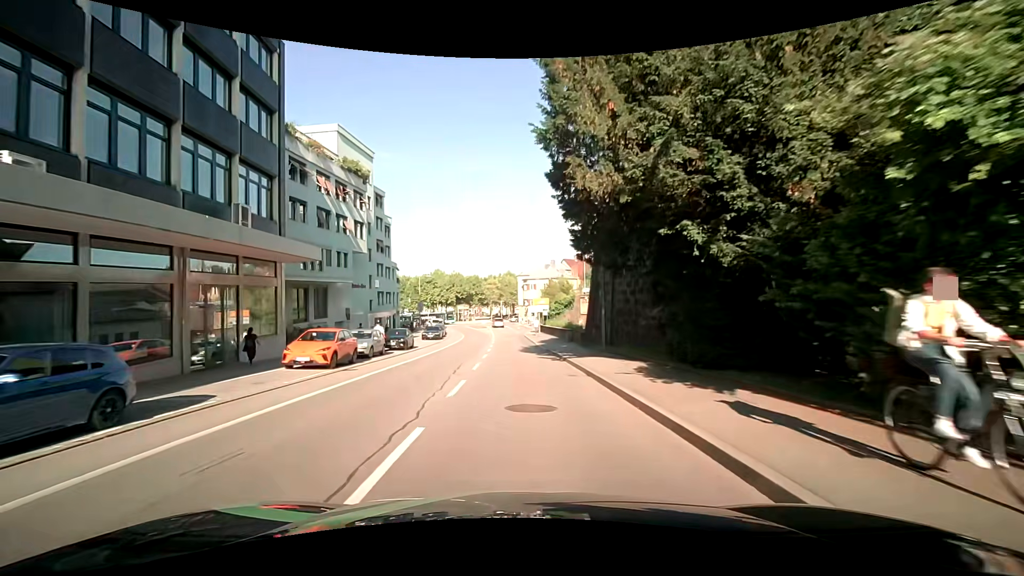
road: tertiary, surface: asphalt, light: Day
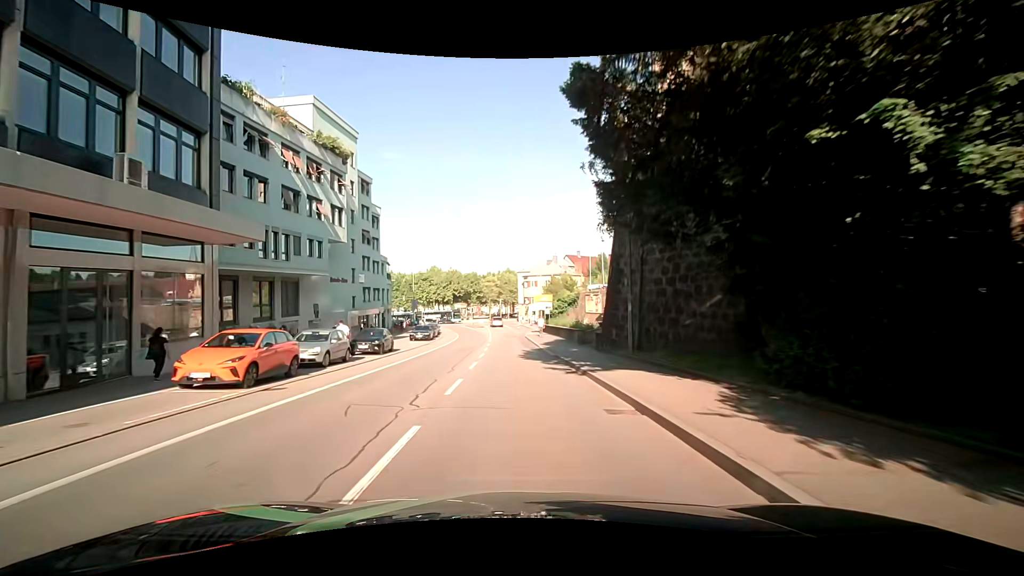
(0.0, +5.9) m; 0°
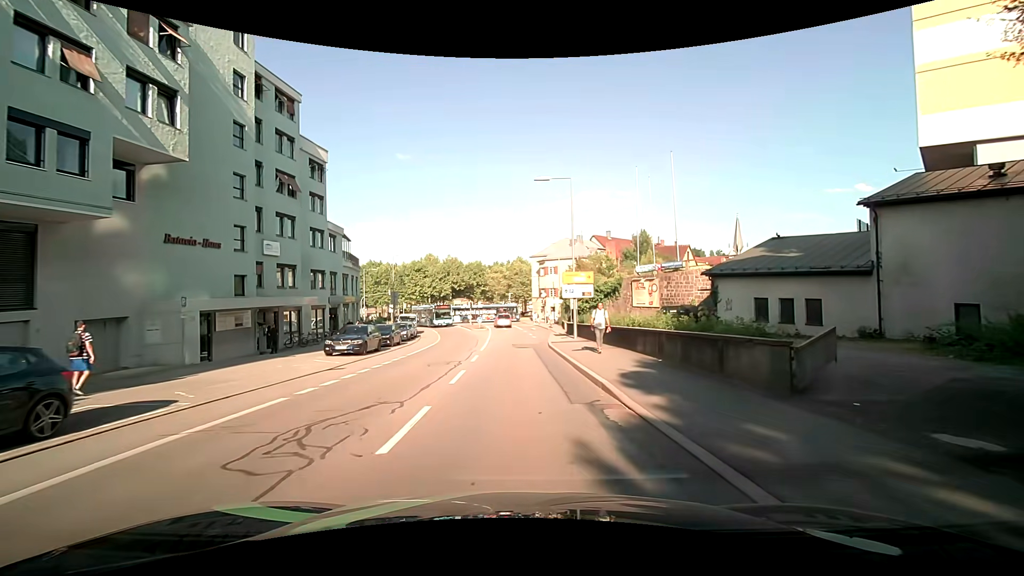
(-0.4, +22.4) m; -1°
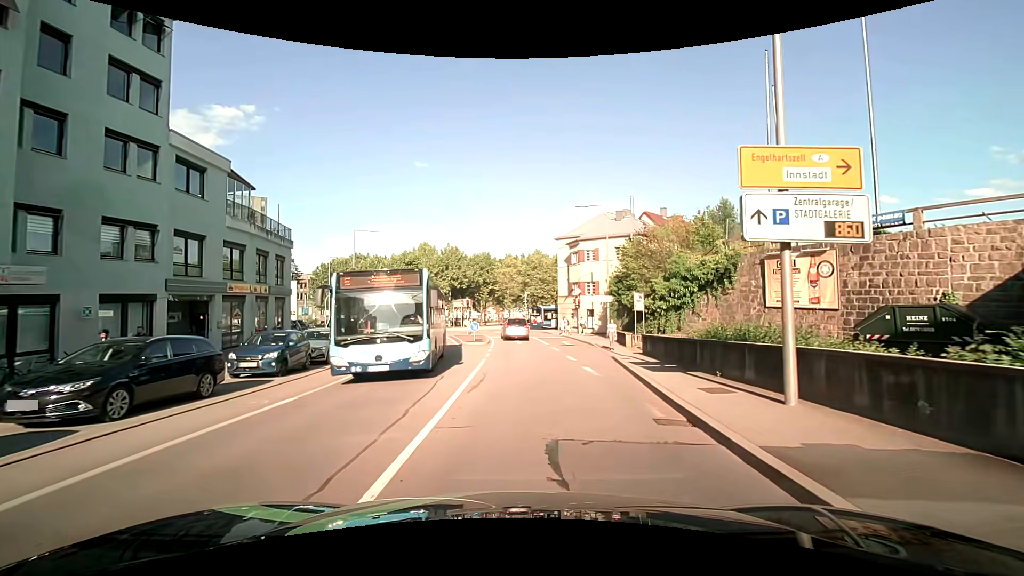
(-0.7, +22.7) m; -2°
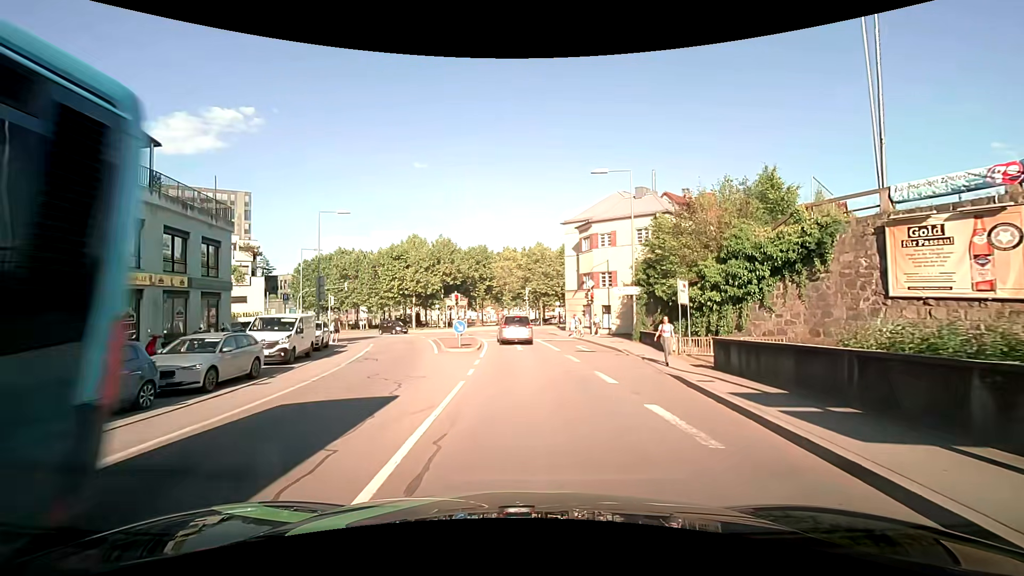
(-0.1, +8.1) m; -1°
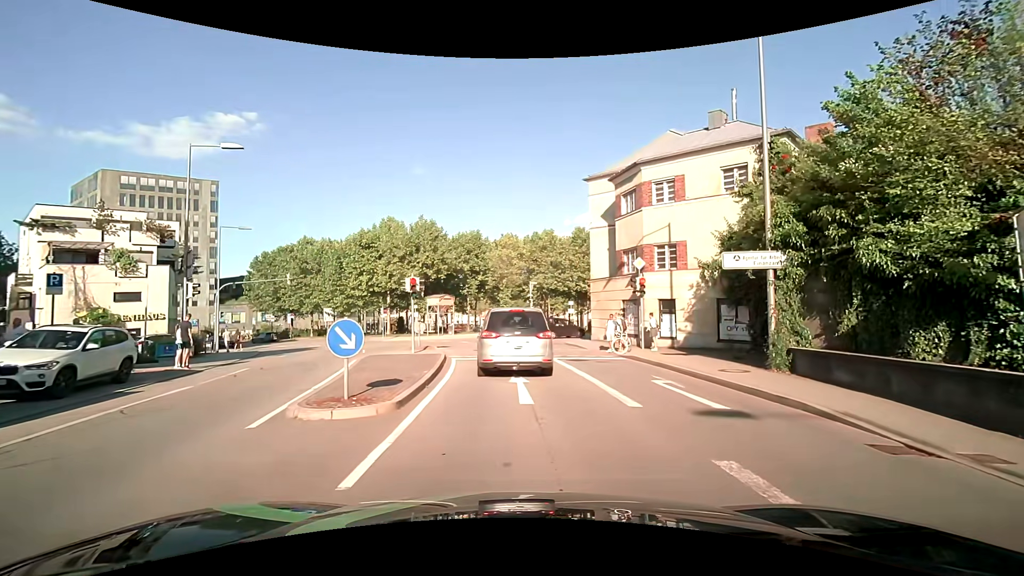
(+0.2, +15.0) m; 0°
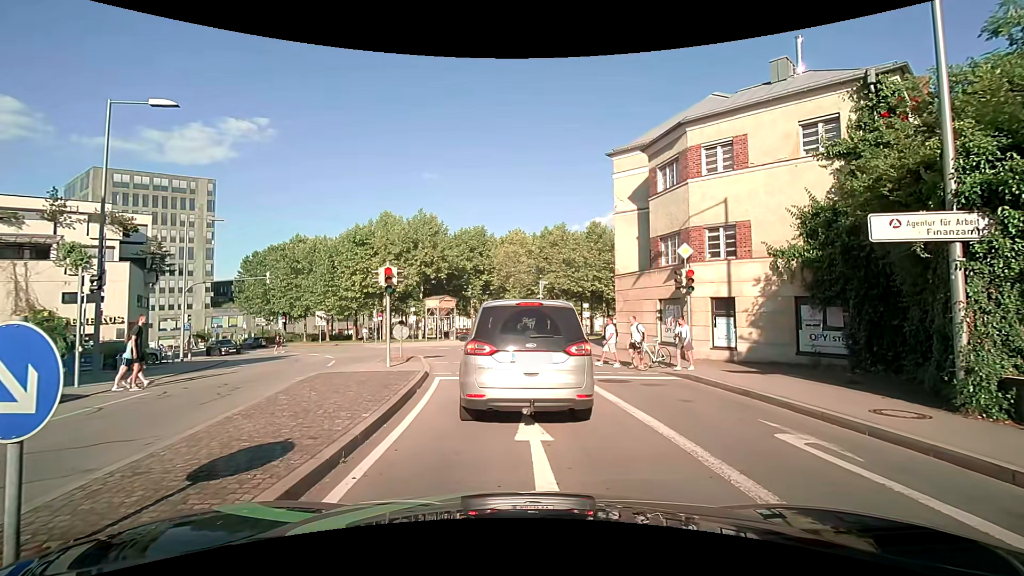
(0.0, +5.0) m; 0°
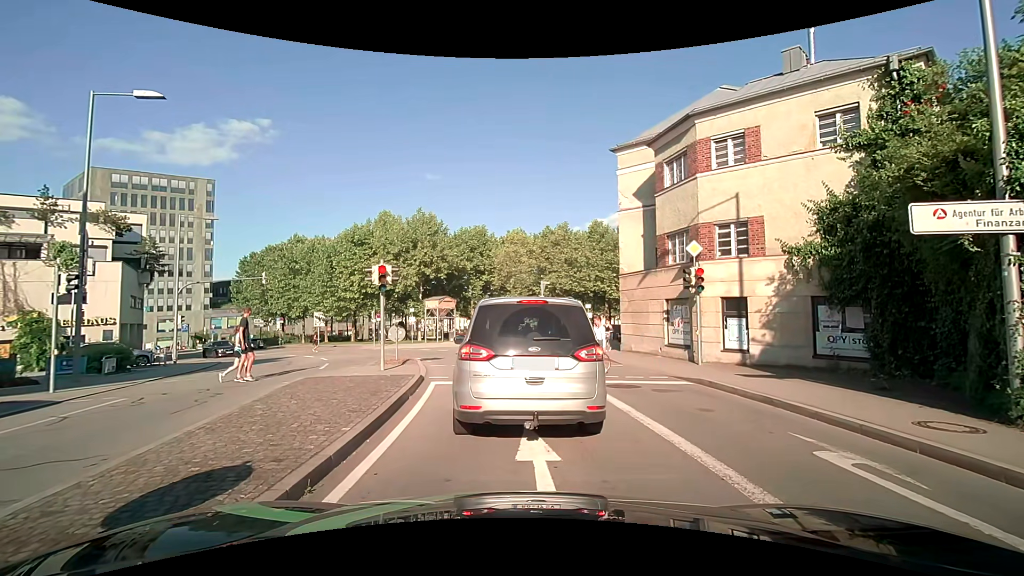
(0.0, +0.8) m; 0°
